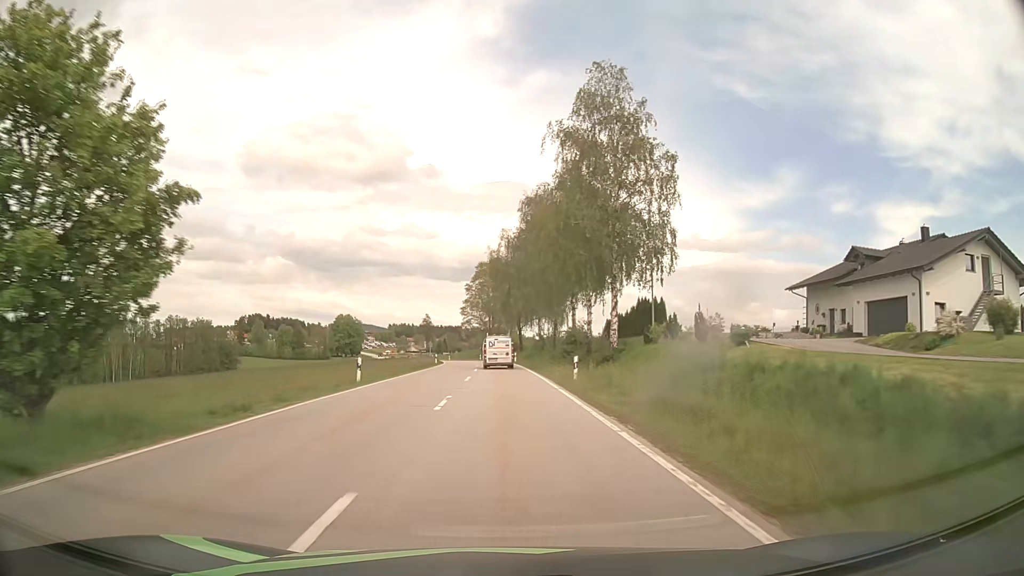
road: secondary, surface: asphalt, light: Day
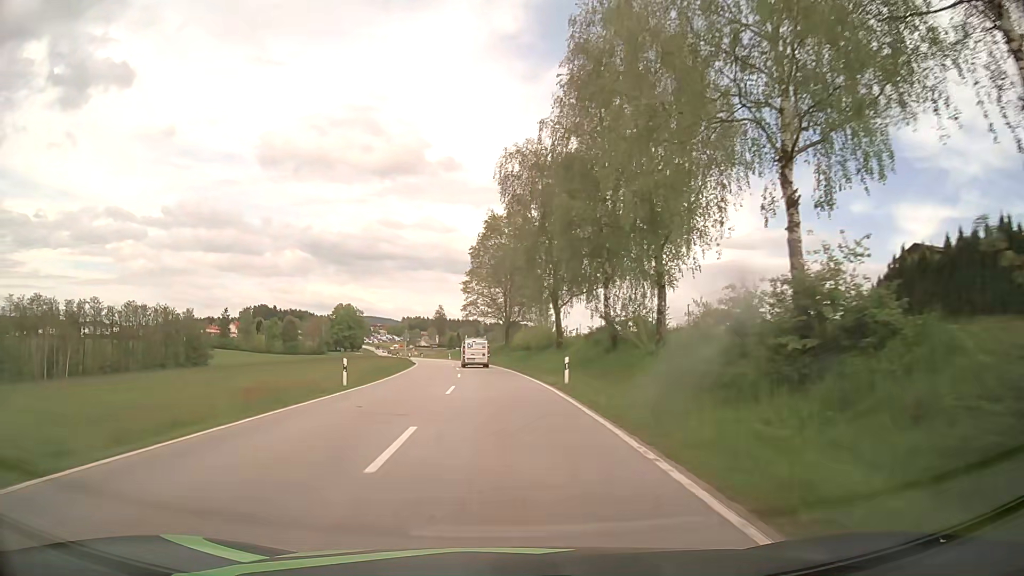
(-0.3, +44.1) m; -1°
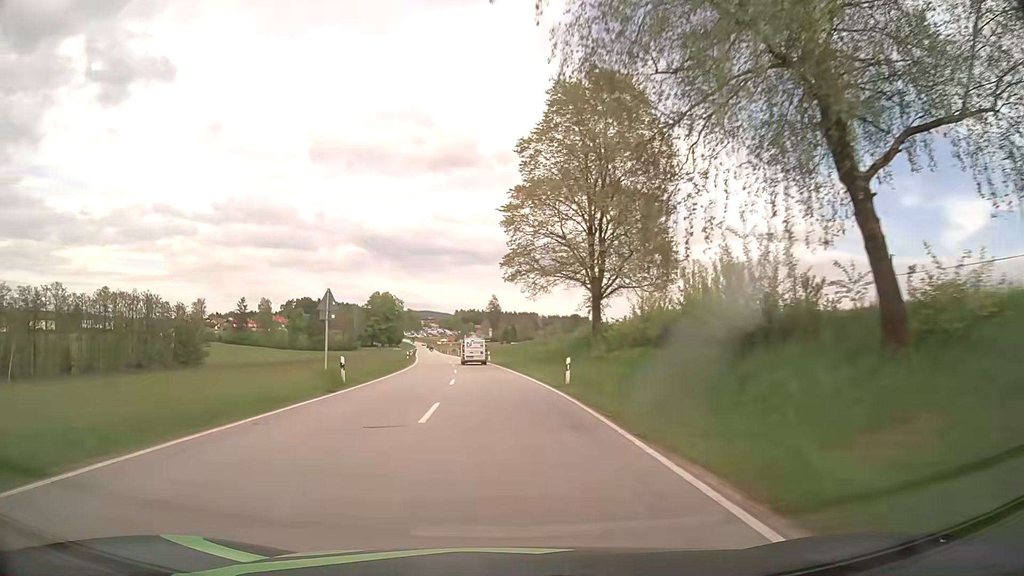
(-1.6, +44.4) m; -5°
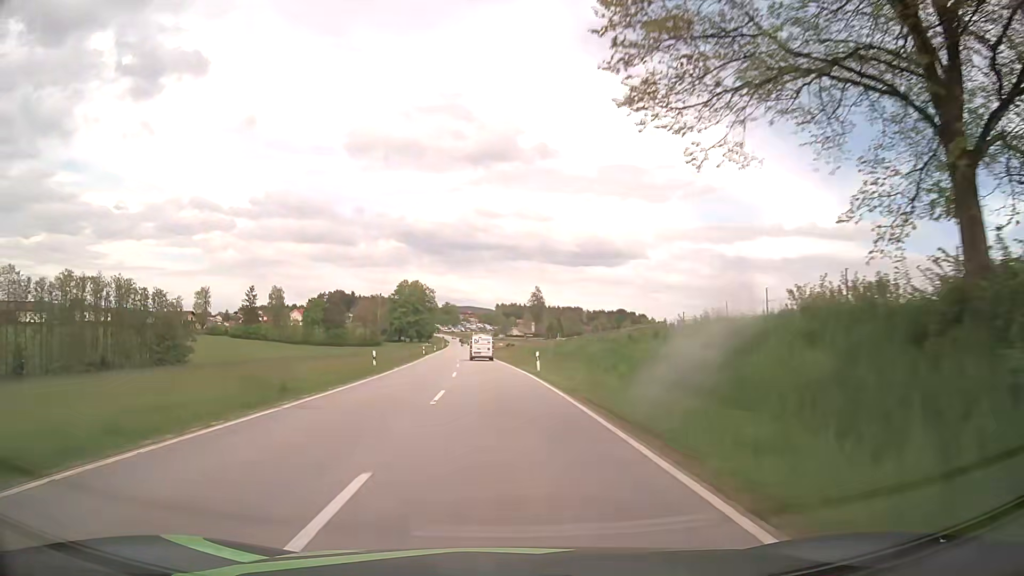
(-1.0, +33.5) m; -4°
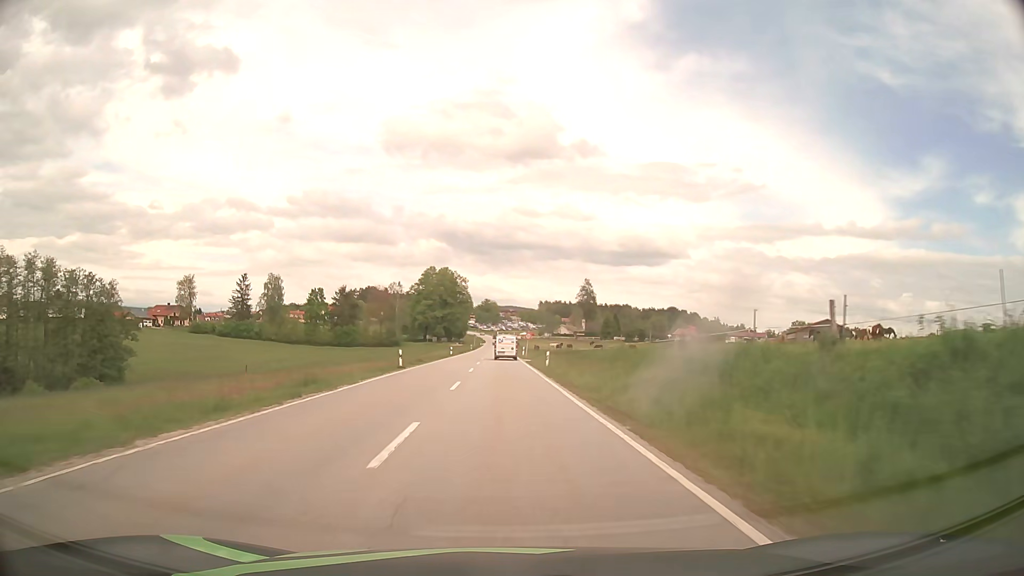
(-1.5, +44.7) m; -4°
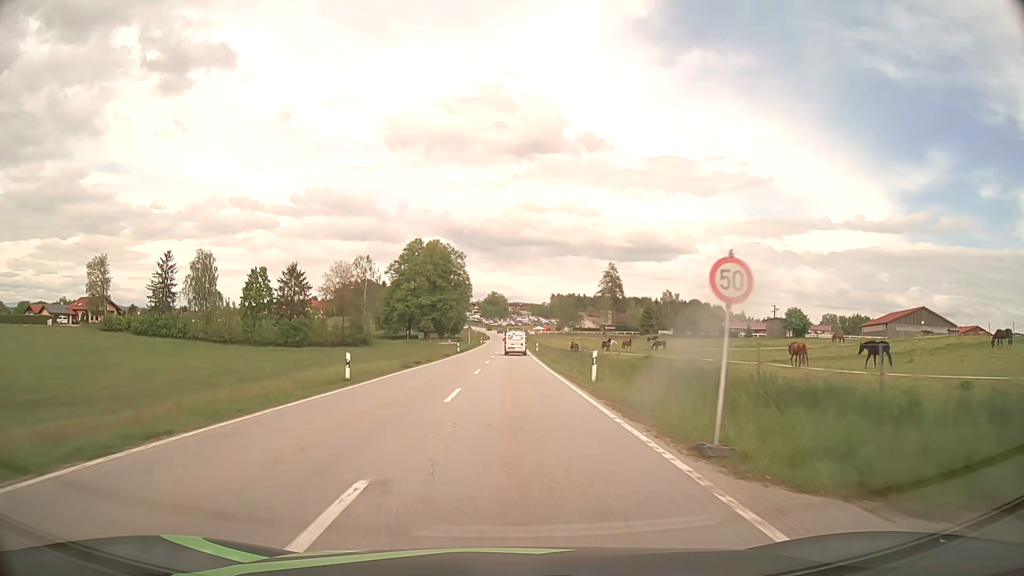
(-0.5, +53.7) m; -1°
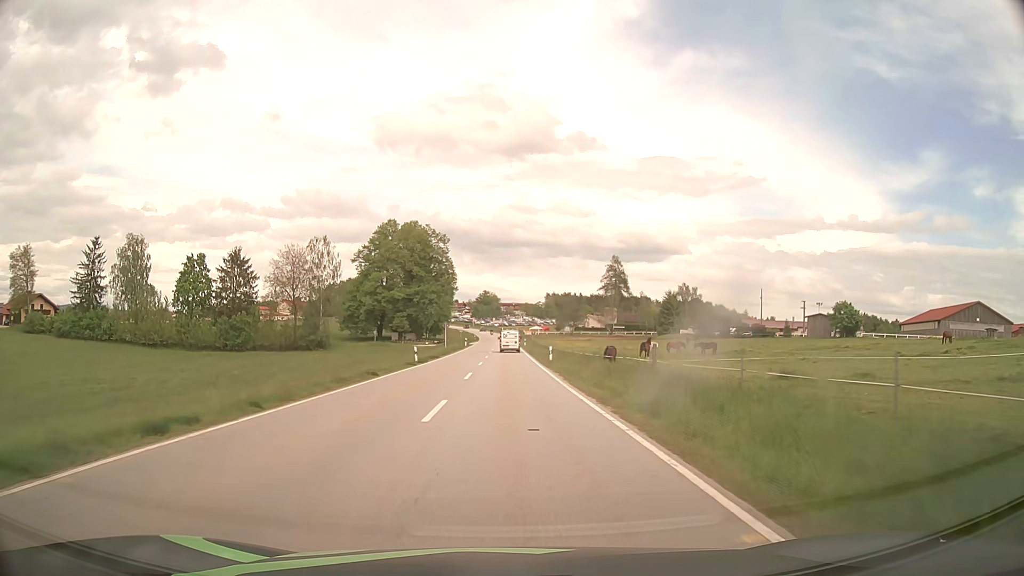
(+0.1, +27.8) m; +1°
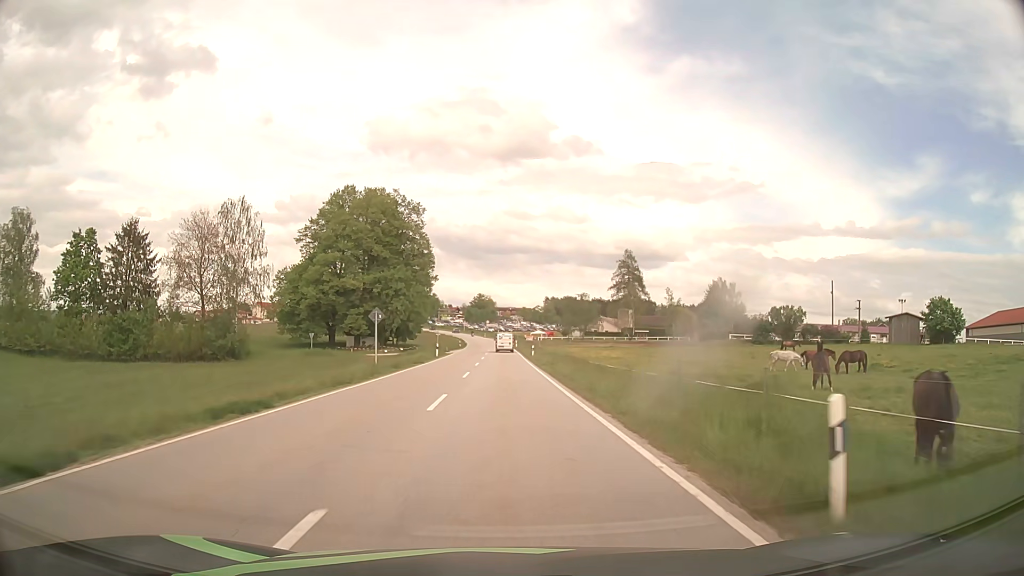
(+0.1, +34.5) m; 0°
